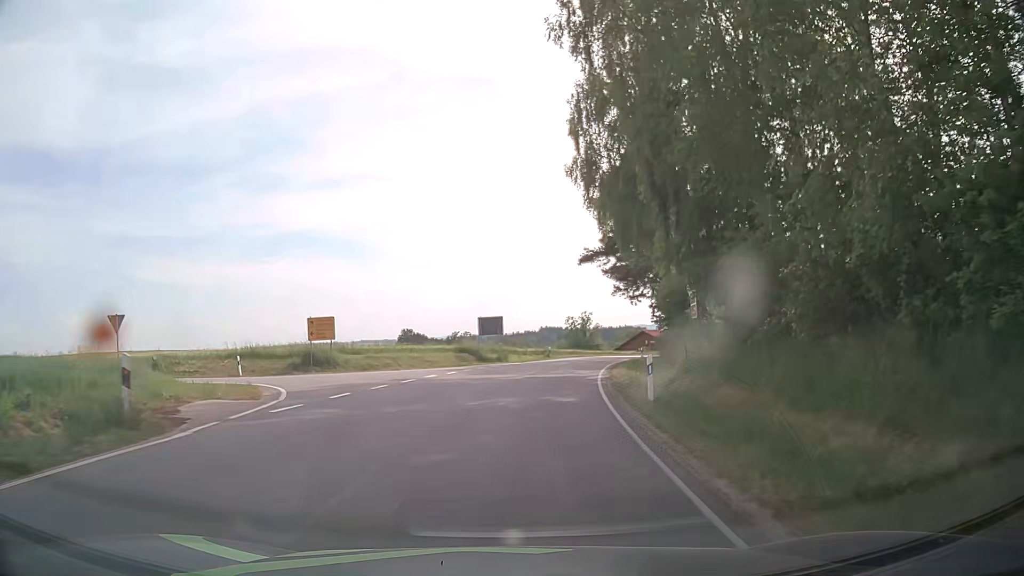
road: tertiary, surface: asphalt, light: Day
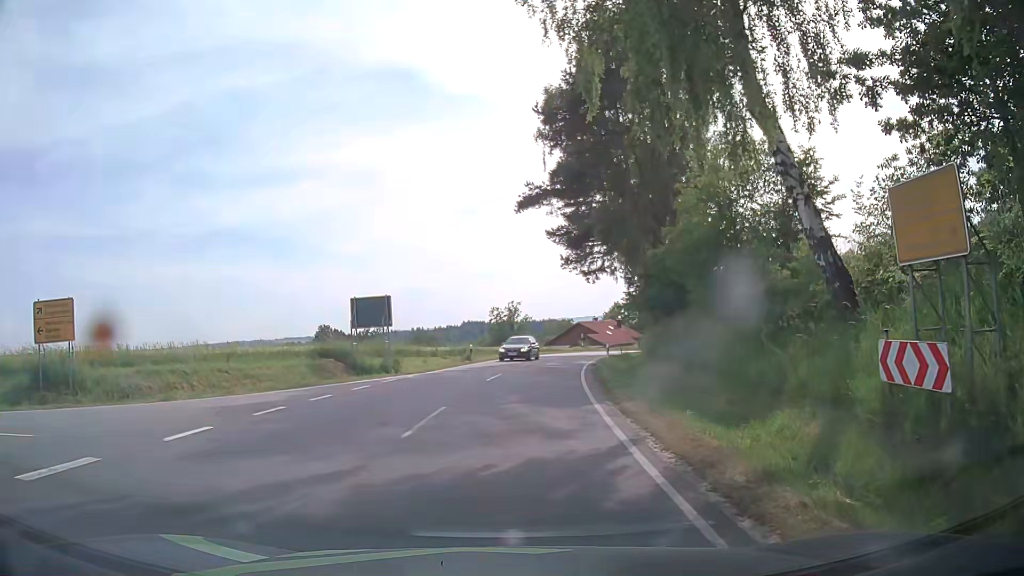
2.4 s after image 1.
(+1.1, +17.7) m; +7°
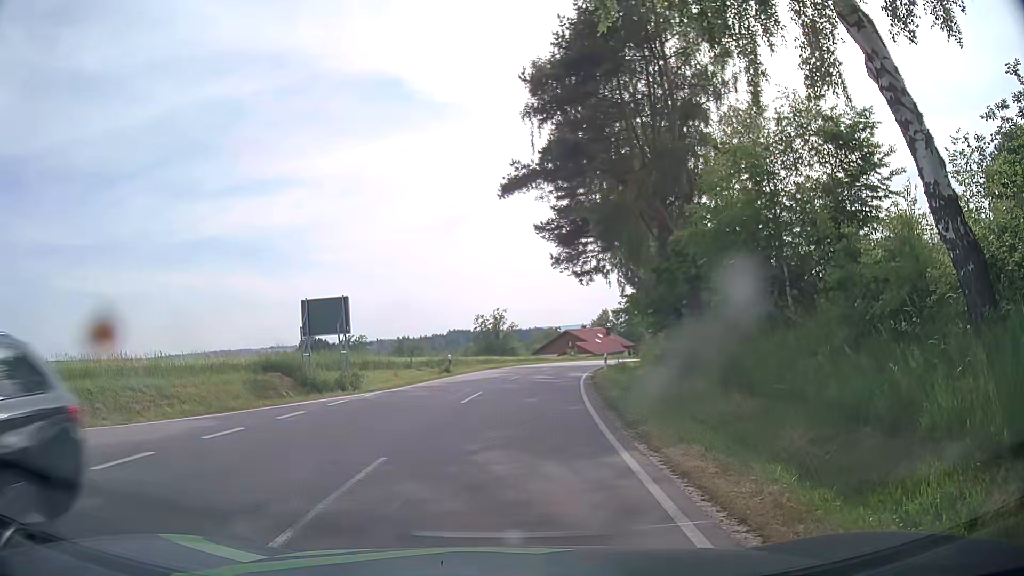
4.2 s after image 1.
(+0.1, +4.5) m; +2°
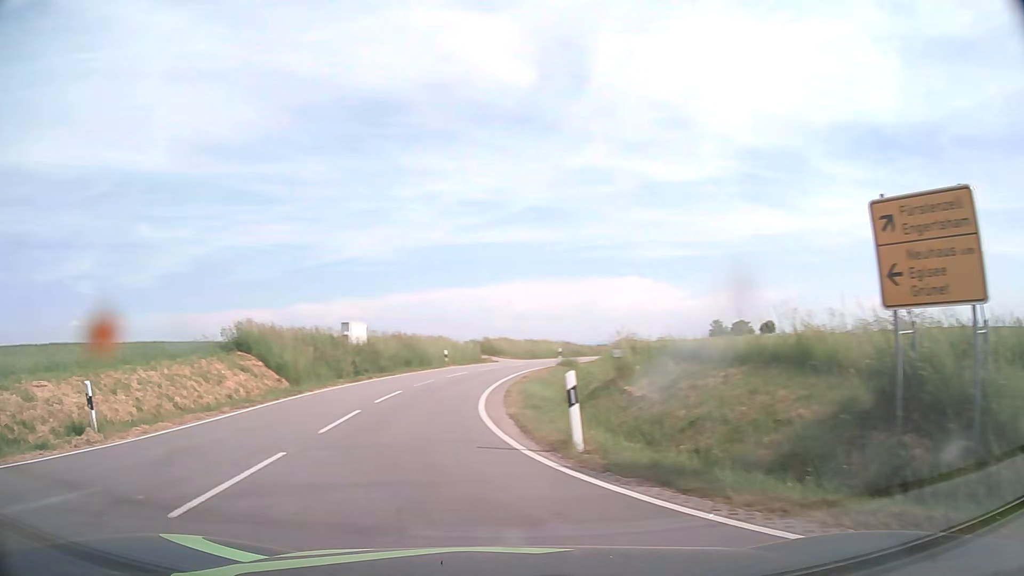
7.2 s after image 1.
(-6.4, +7.7) m; -84°
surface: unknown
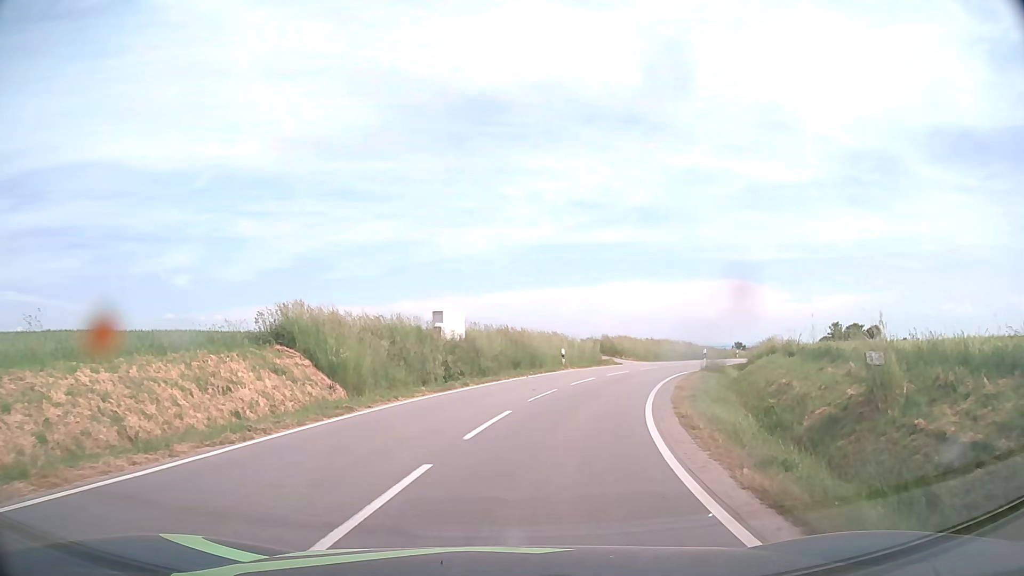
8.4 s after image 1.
(-1.1, +7.8) m; -10°
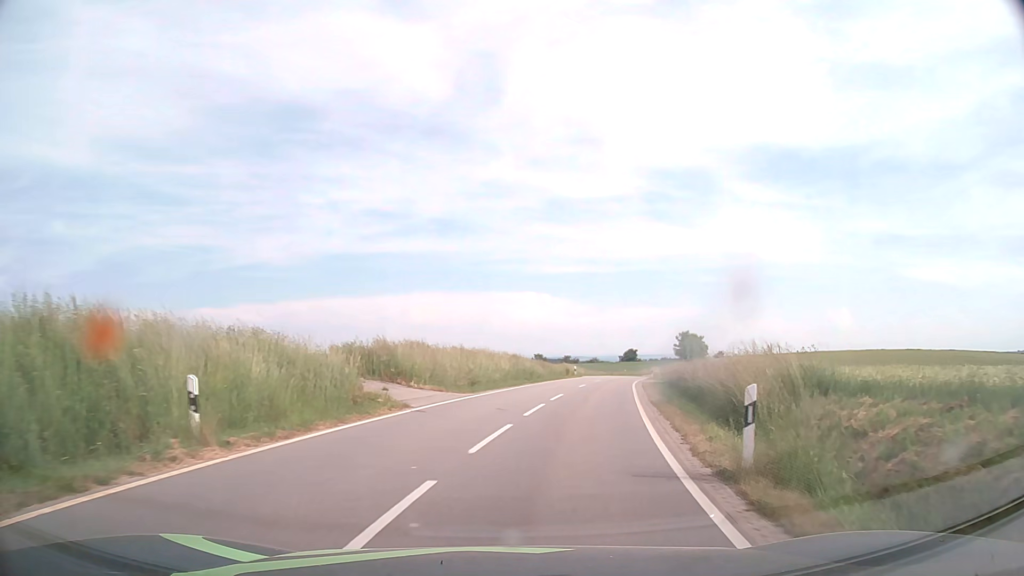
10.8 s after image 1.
(+3.8, +24.1) m; +17°
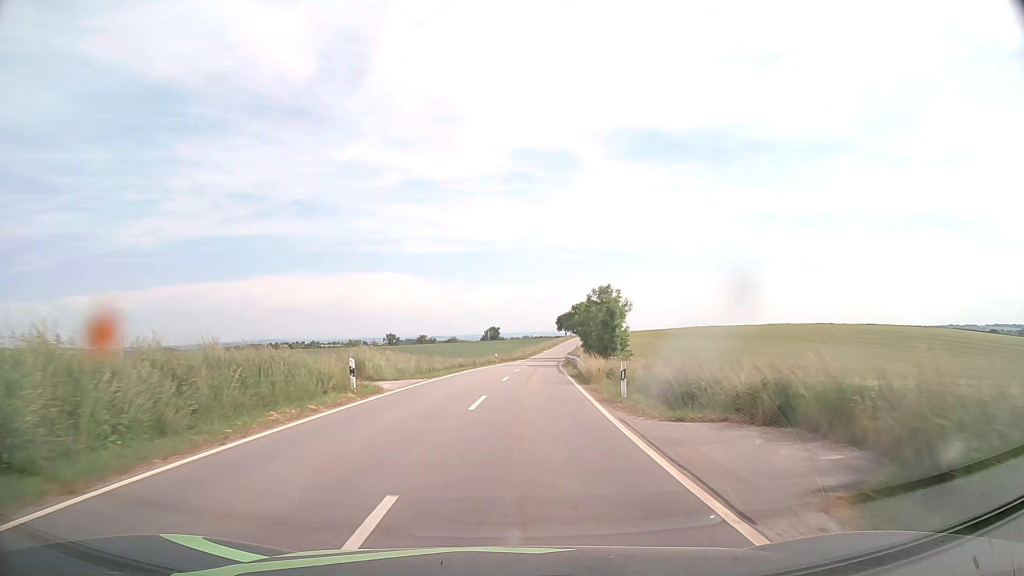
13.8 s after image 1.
(+6.6, +43.4) m; +12°
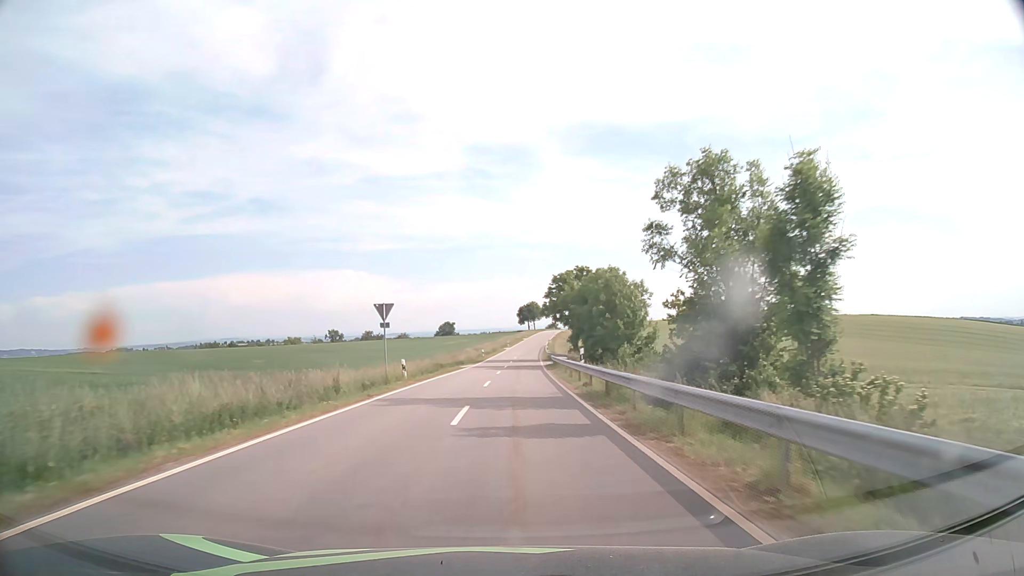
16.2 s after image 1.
(+1.4, +39.0) m; +4°
